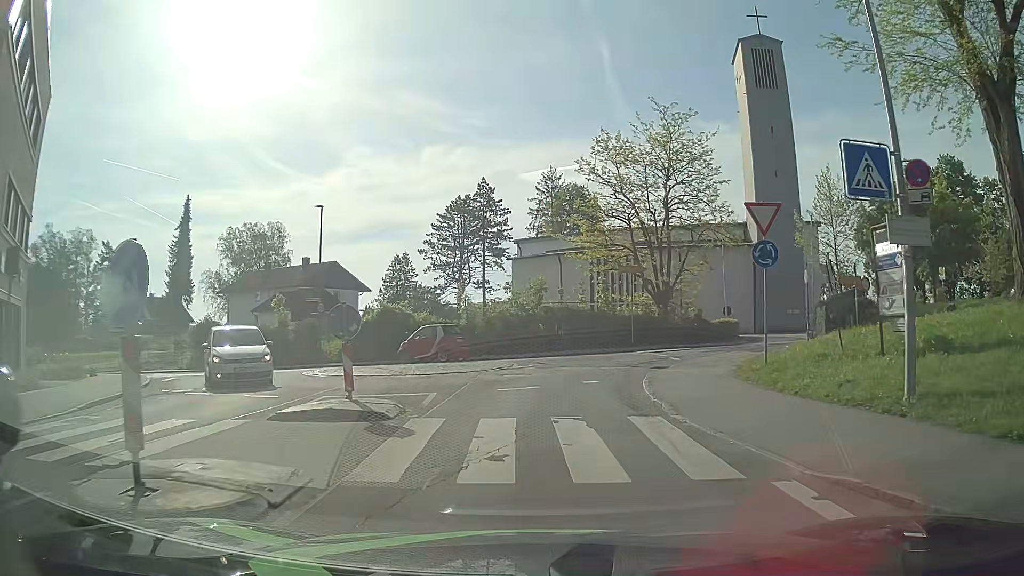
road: unclassified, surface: asphalt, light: Day
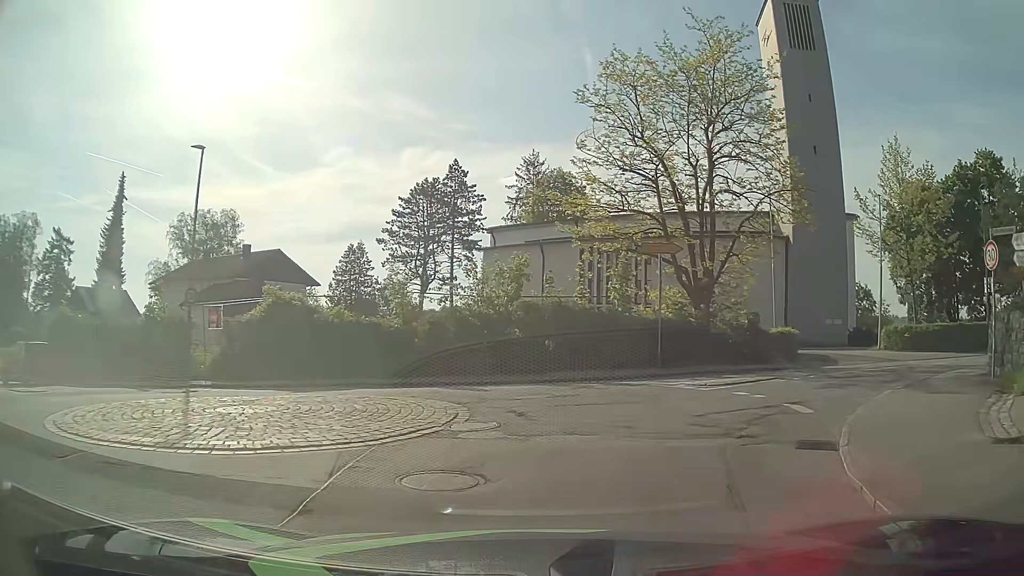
(-0.2, +11.9) m; 0°
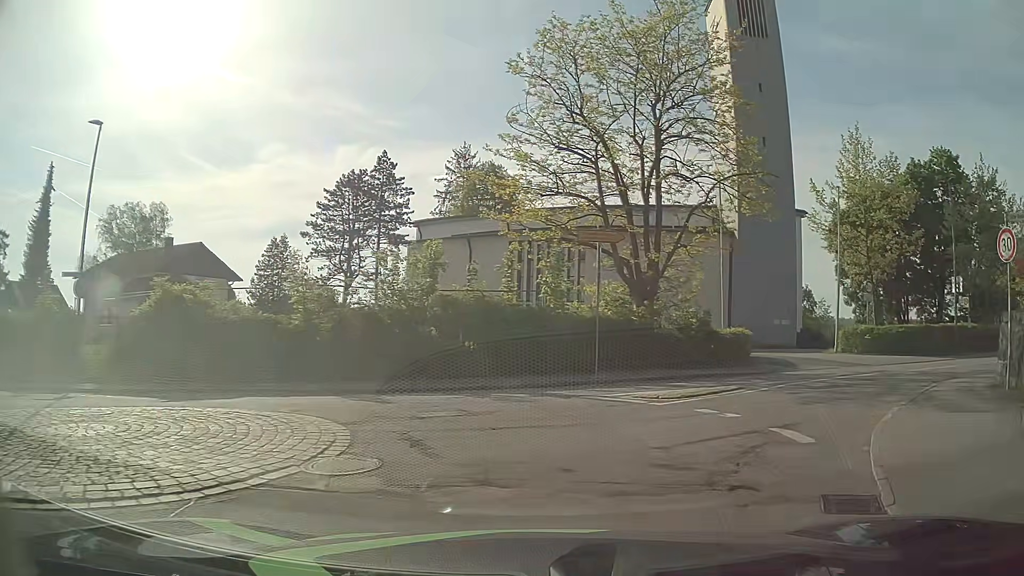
(+0.1, +2.7) m; +6°
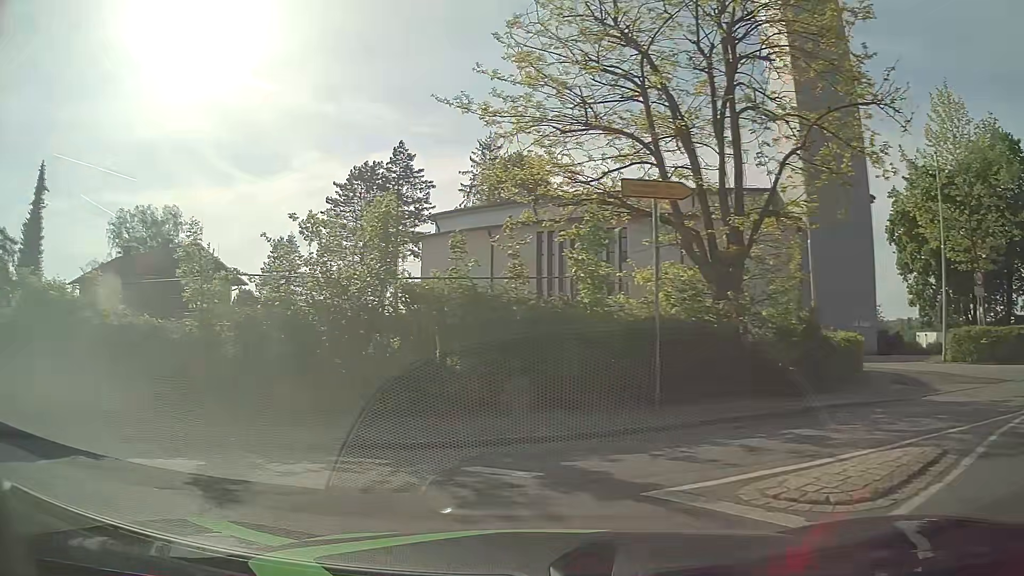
(+0.5, +6.9) m; -1°
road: tertiary
